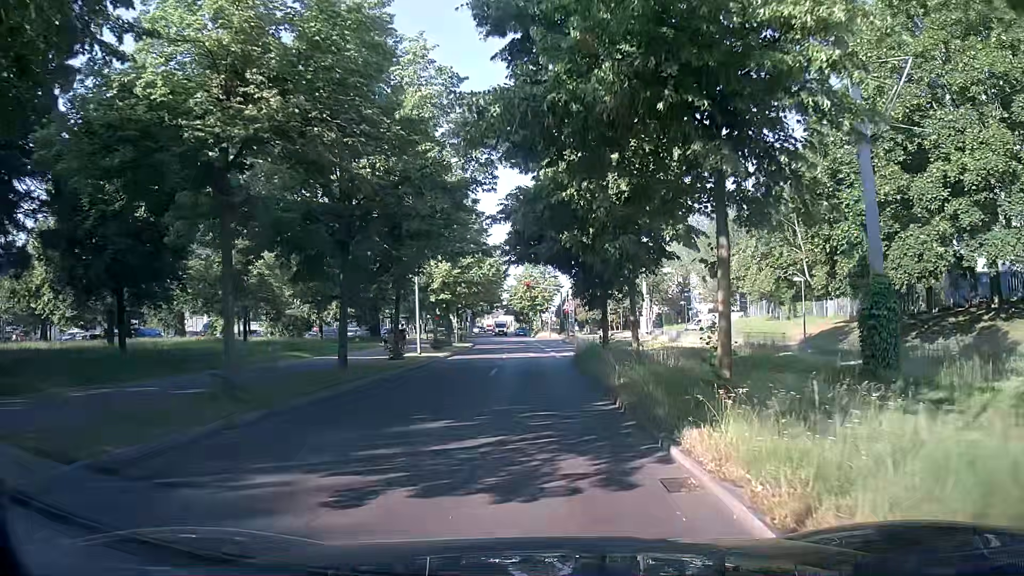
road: residential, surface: asphalt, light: Day
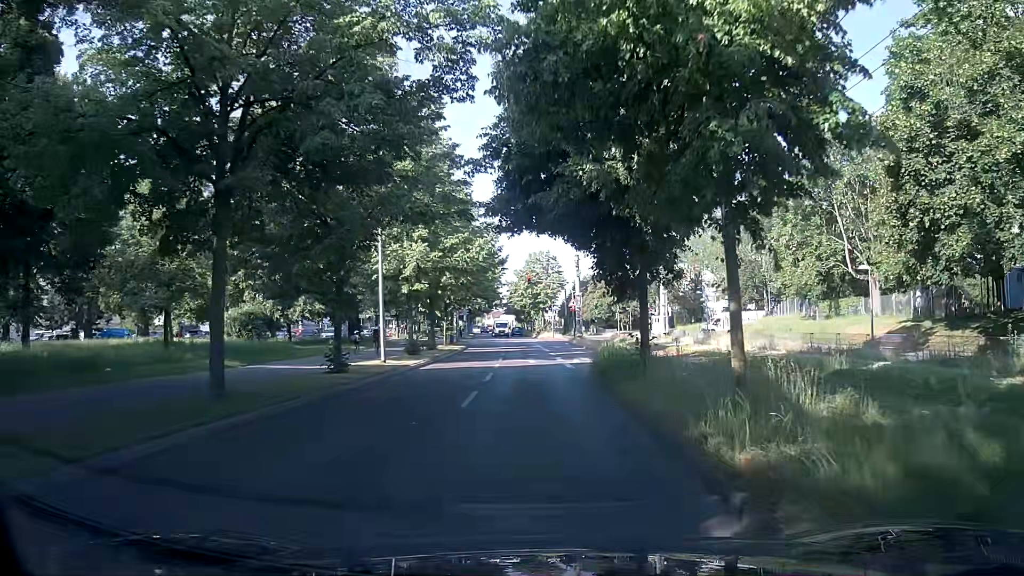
(+0.1, +8.0) m; +1°
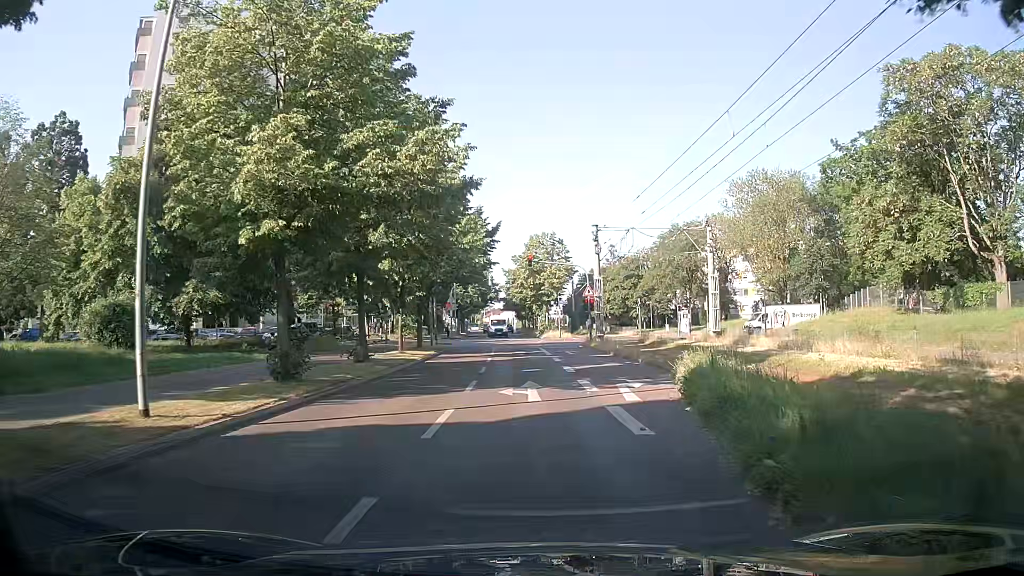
(-0.1, +15.5) m; 0°
